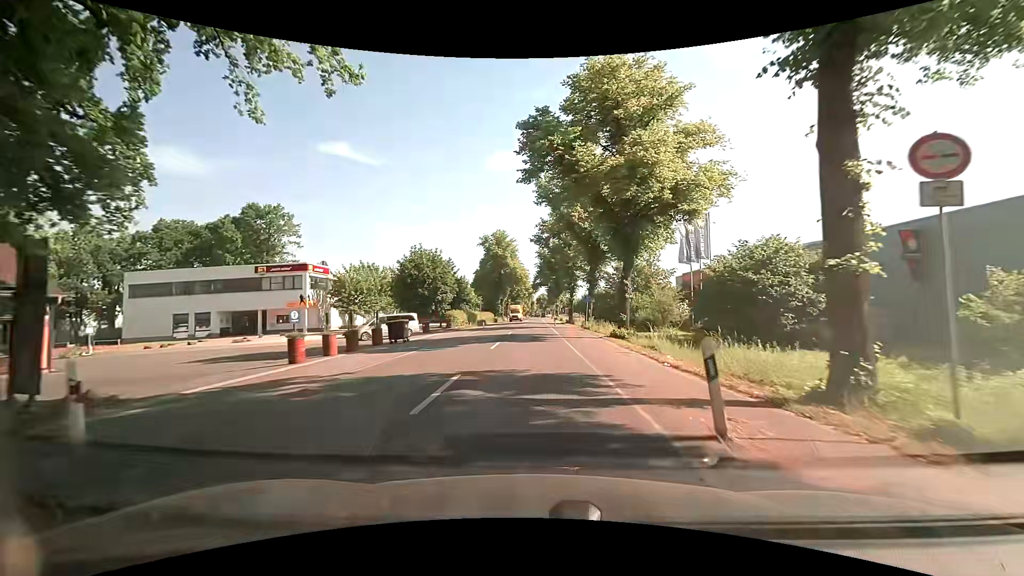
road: secondary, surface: asphalt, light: Day
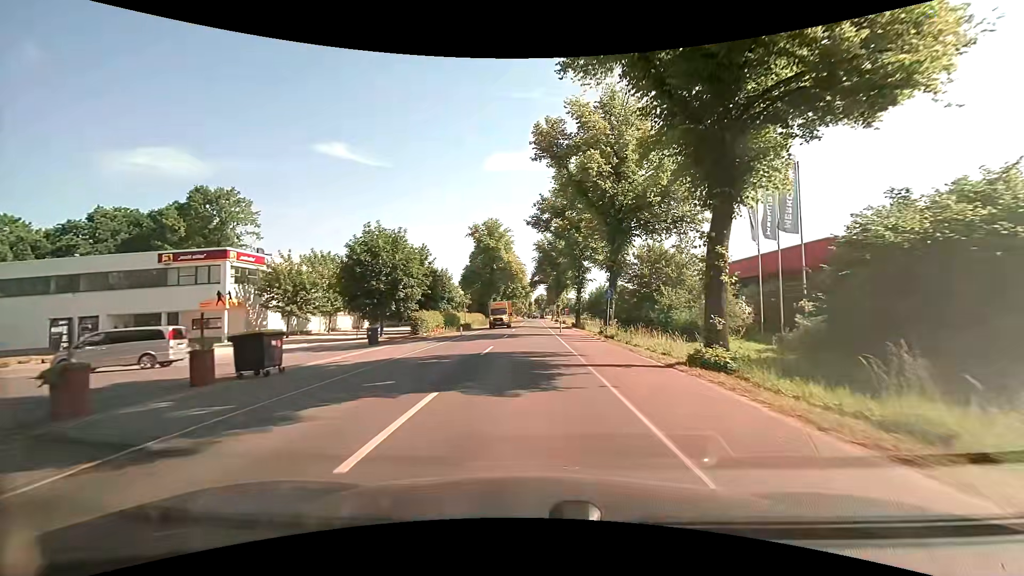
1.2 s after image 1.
(0.0, +14.4) m; 0°
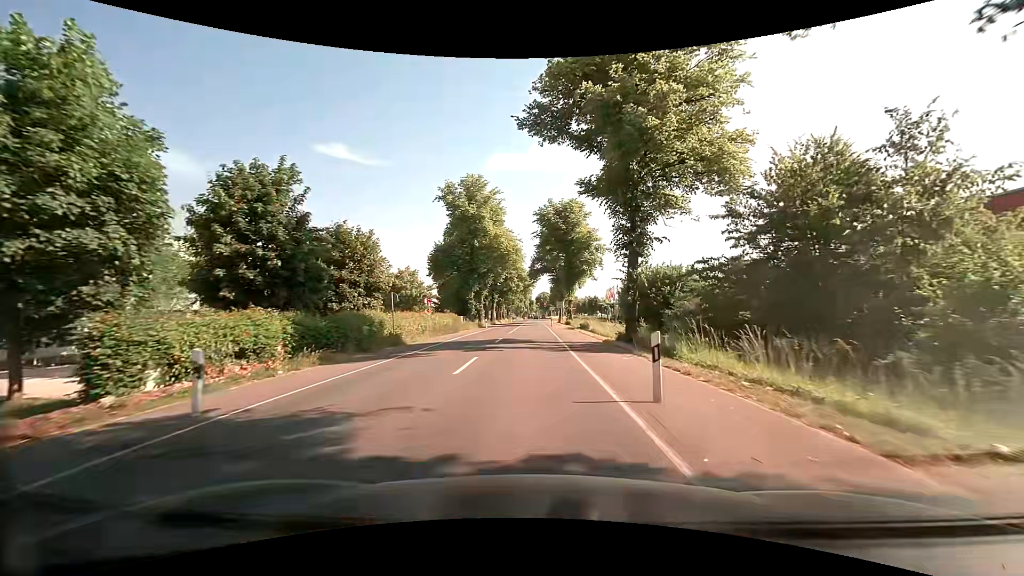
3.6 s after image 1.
(-0.1, +29.3) m; 0°
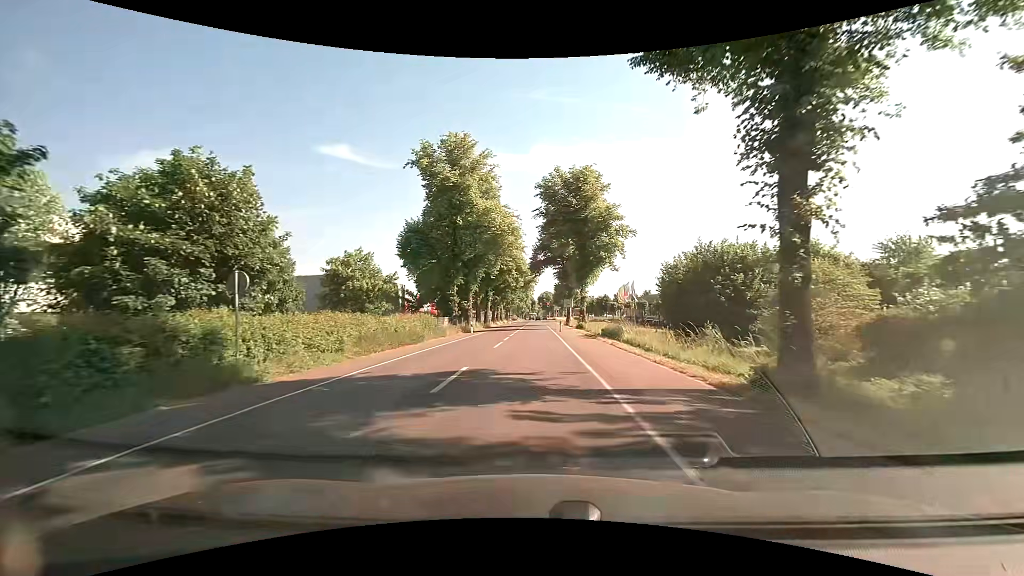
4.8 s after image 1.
(0.0, +14.9) m; 0°
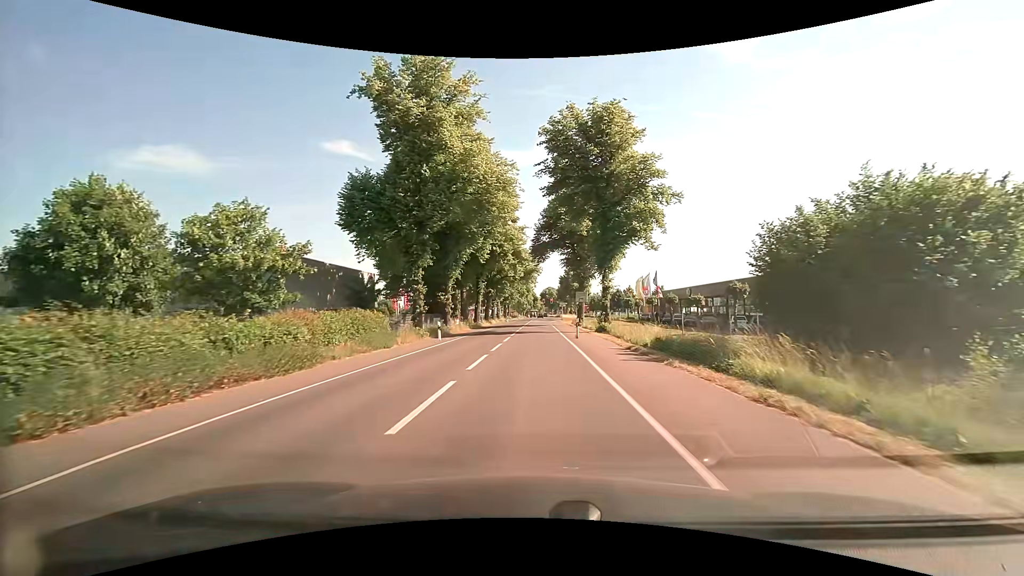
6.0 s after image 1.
(-0.1, +15.0) m; -1°
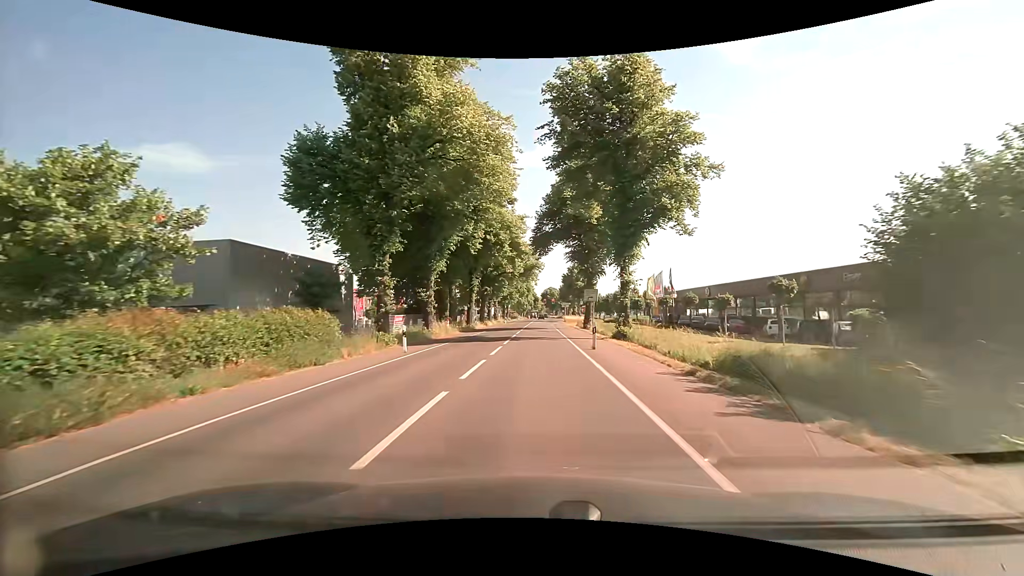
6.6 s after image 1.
(0.0, +7.4) m; 0°
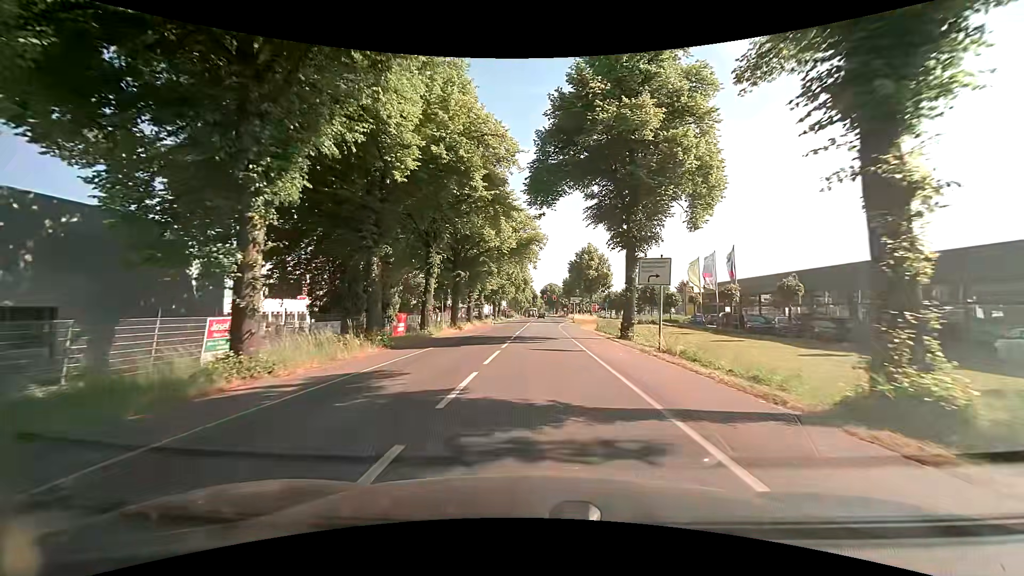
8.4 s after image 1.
(0.0, +21.5) m; 0°
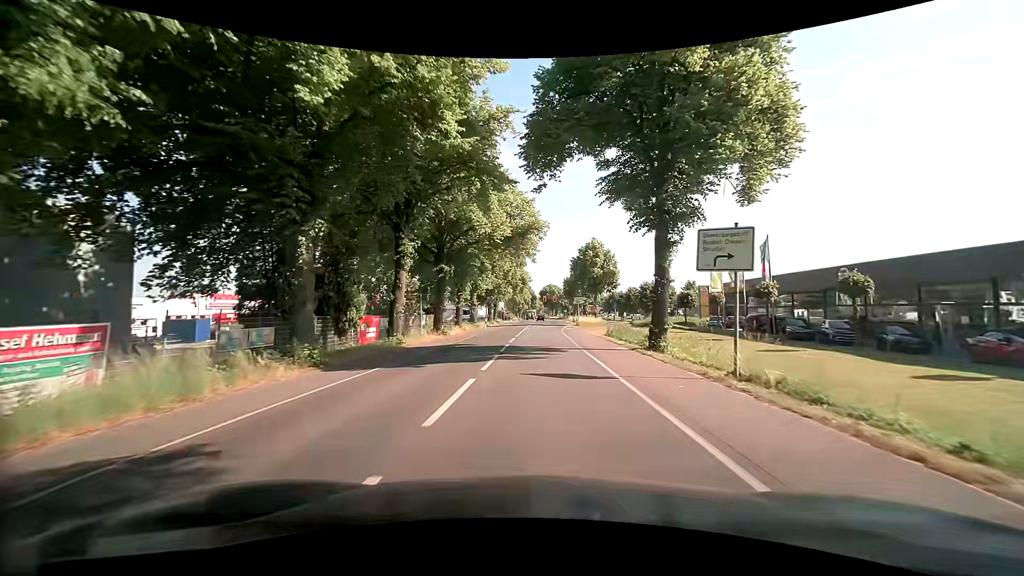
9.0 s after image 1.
(0.0, +6.9) m; 0°
(0, +10) (0, +20) (0, +30) (0, +40) (+1, +50) (+2, +60) (+3, +70) (+3, +80) (+4, +90) (+4, +100) m
